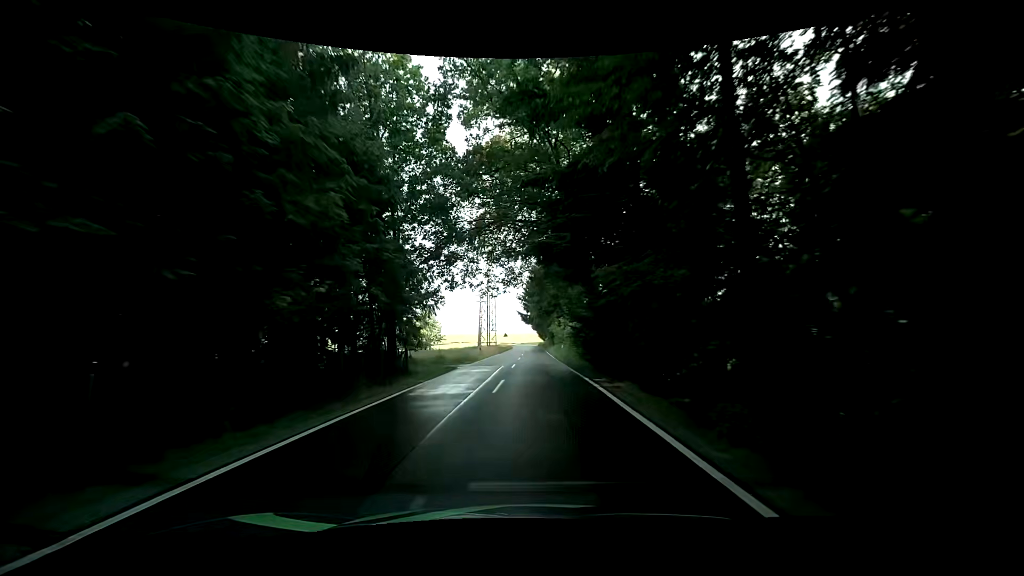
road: tertiary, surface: asphalt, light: Day
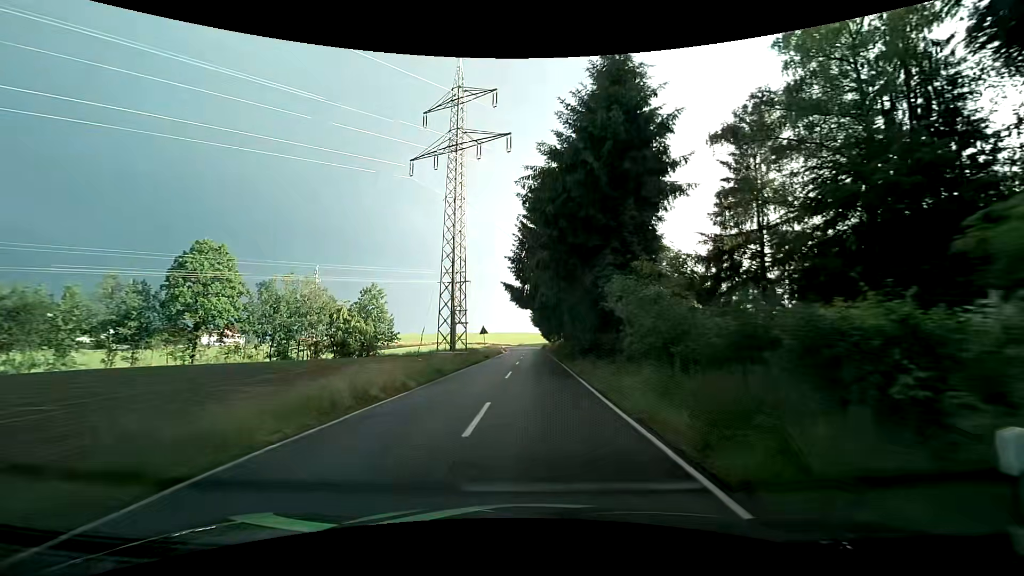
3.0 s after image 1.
(0.0, +40.1) m; 0°
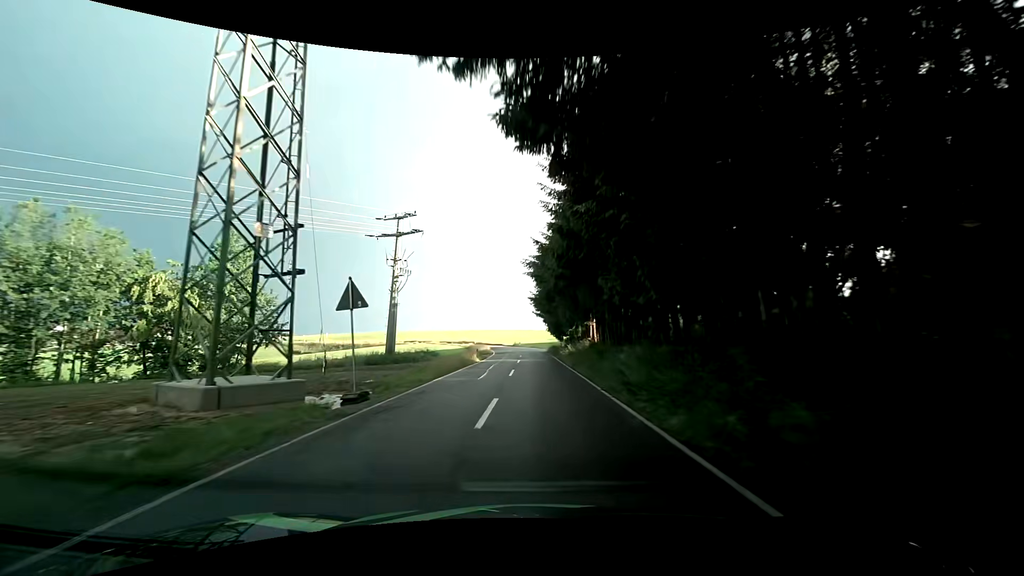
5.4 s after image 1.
(-0.2, +34.8) m; 0°
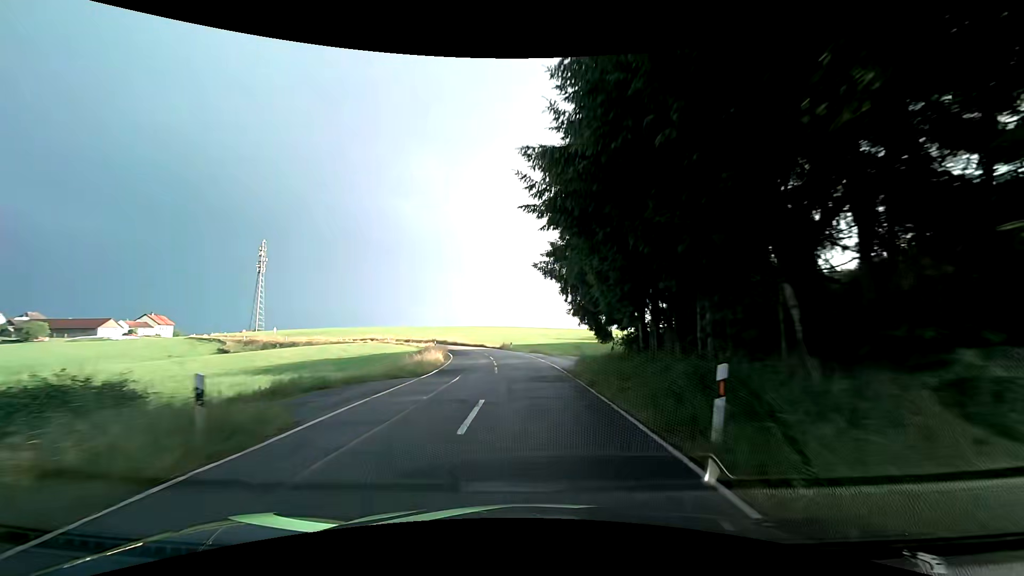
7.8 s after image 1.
(+0.2, +35.4) m; 0°
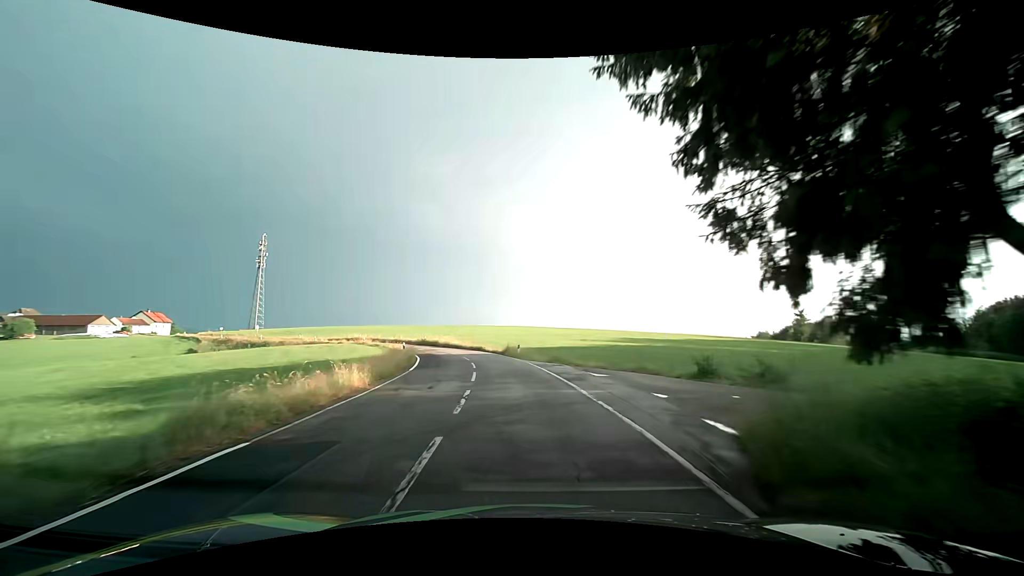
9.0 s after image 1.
(-0.2, +17.2) m; -1°
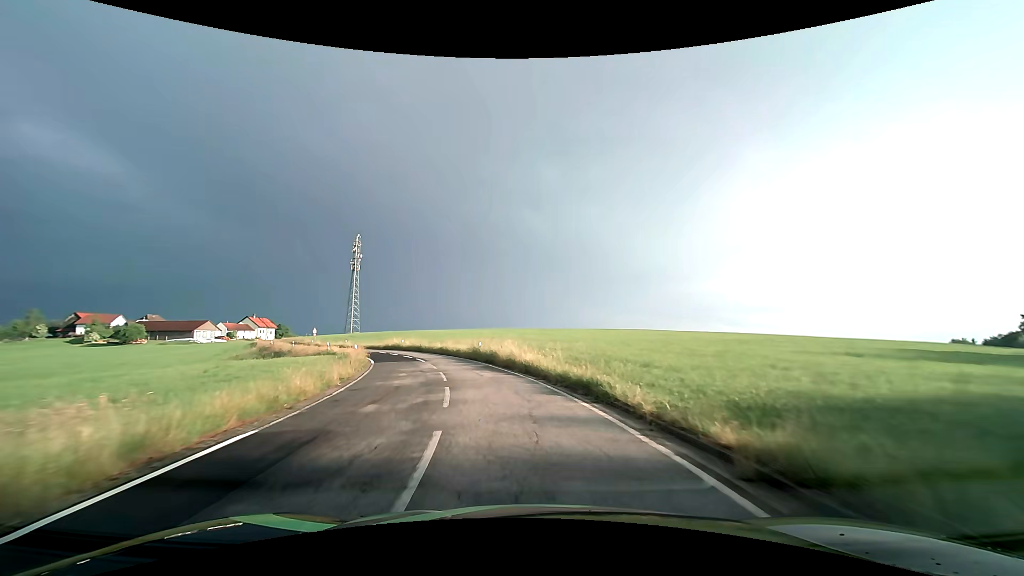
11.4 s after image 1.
(-3.4, +32.1) m; -13°
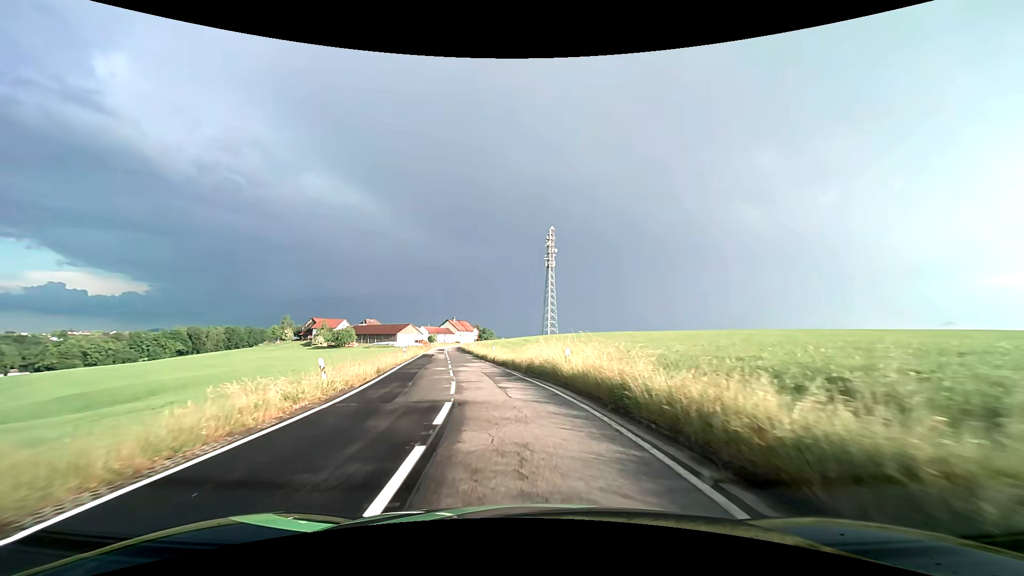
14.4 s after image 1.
(-7.4, +36.6) m; -23°
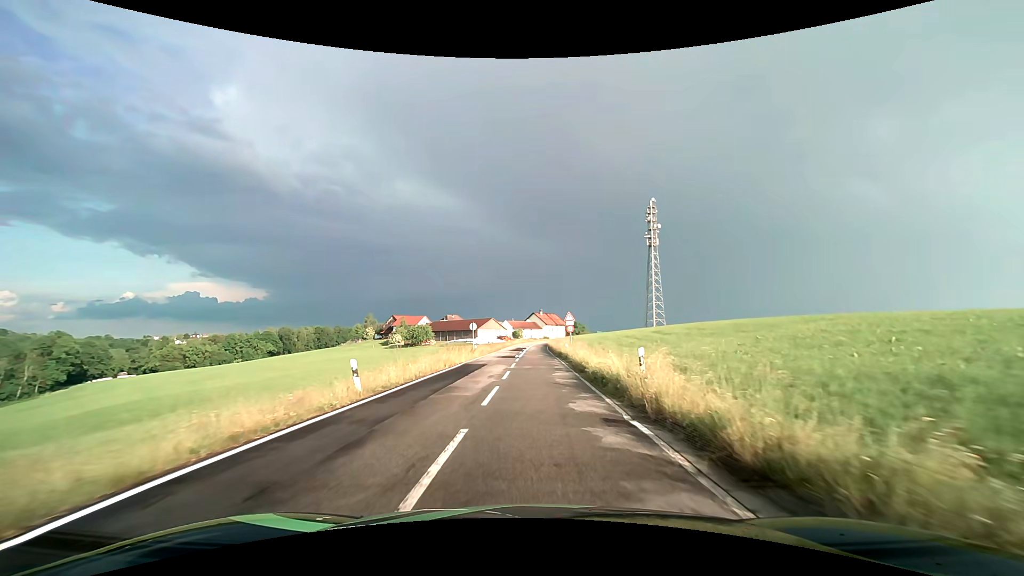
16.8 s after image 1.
(-3.4, +29.4) m; -10°
(0, +10) (0, +20) (0, +30) (0, +40) (0, +50) (0, +60) (0, +70) (+1, +80) (+1, +90) (+2, +100) m
